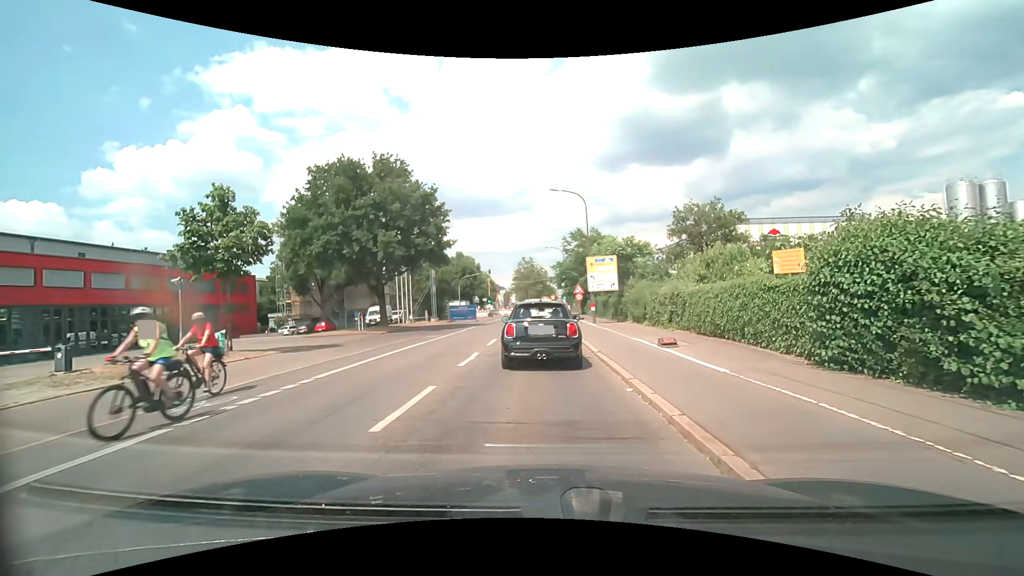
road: secondary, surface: asphalt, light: Day
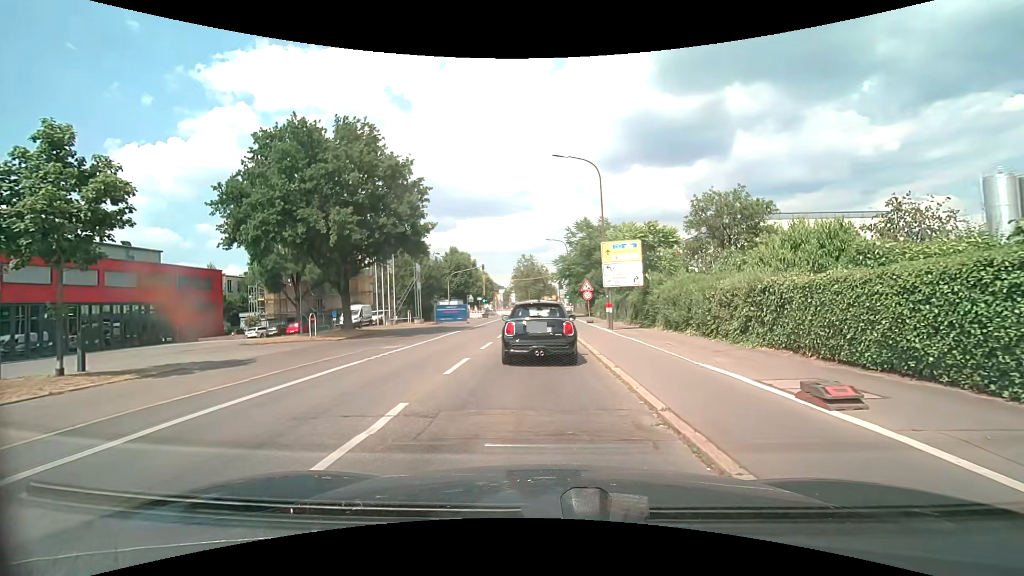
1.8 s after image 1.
(+0.1, +7.5) m; 0°
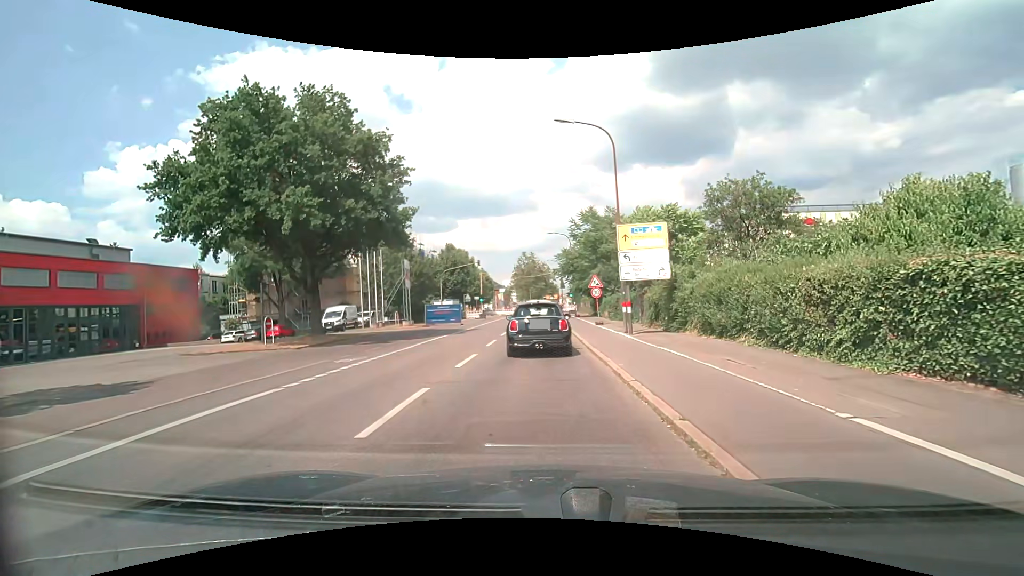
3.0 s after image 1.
(0.0, +4.8) m; 0°
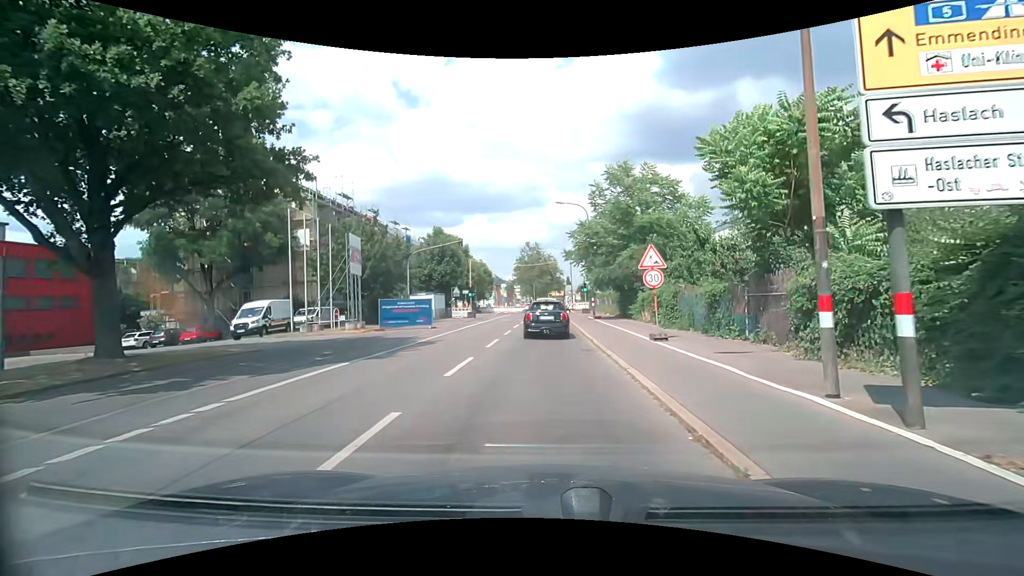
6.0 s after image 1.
(-0.1, +14.2) m; 0°
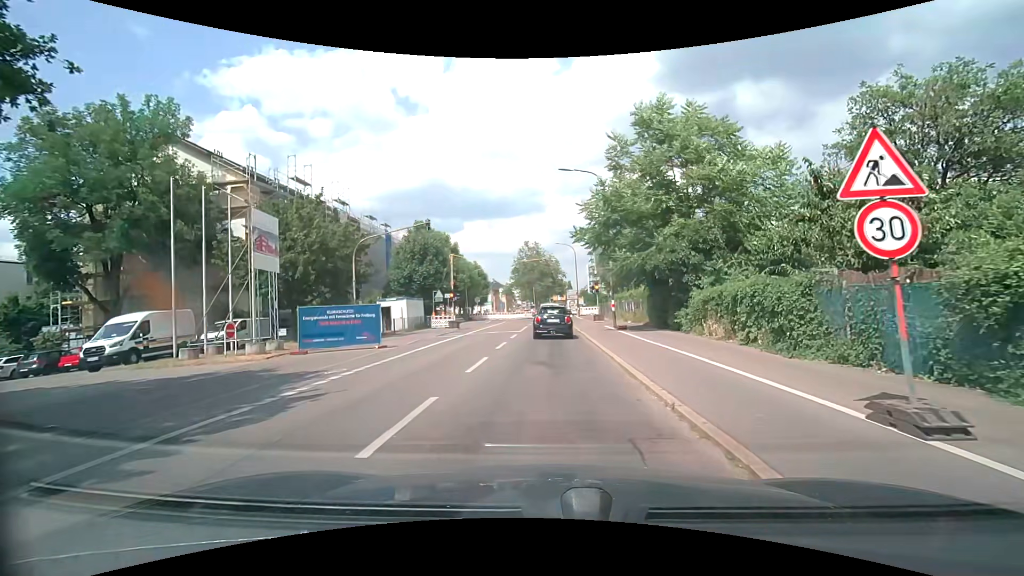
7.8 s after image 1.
(-0.1, +10.6) m; -1°
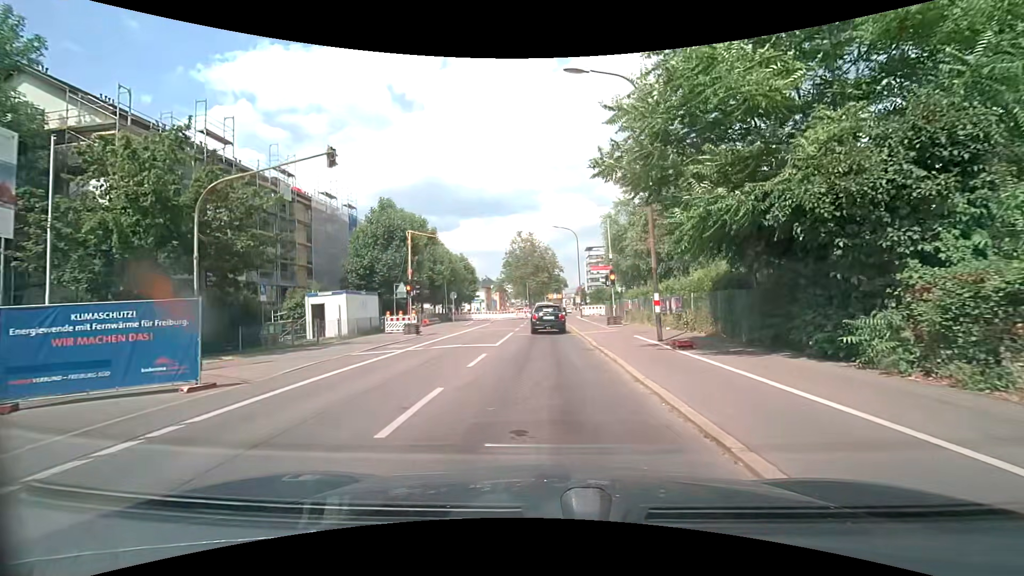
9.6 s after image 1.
(0.0, +11.5) m; 0°
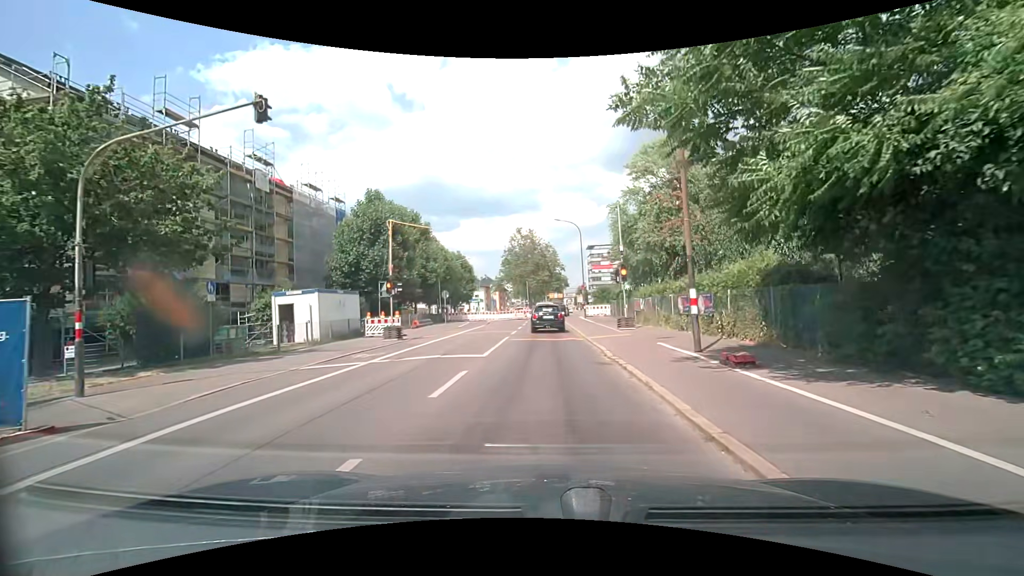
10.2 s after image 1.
(0.0, +3.7) m; 0°
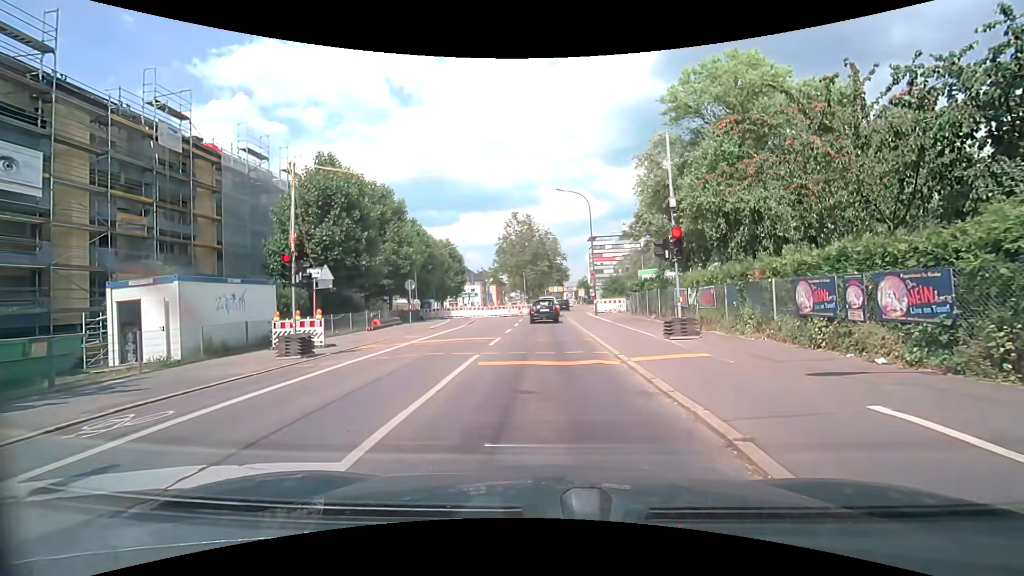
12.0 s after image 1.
(0.0, +9.6) m; -1°
